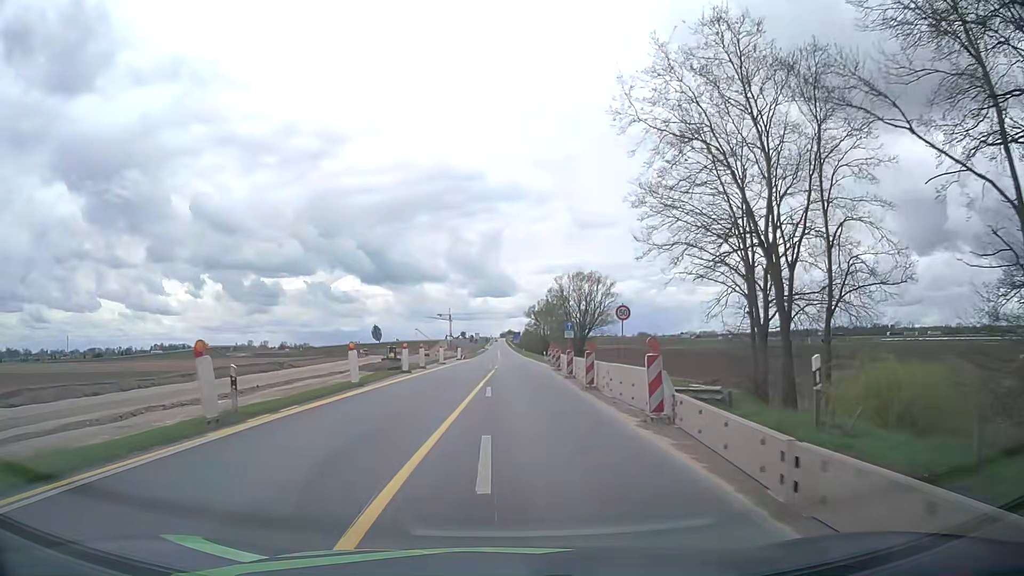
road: motorway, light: Day
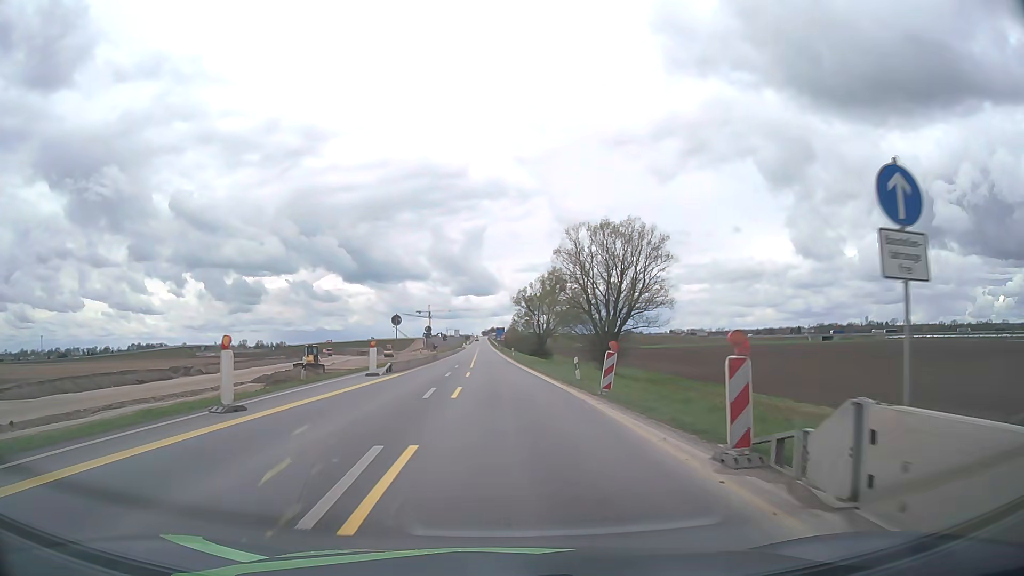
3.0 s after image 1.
(+0.3, +37.8) m; +1°
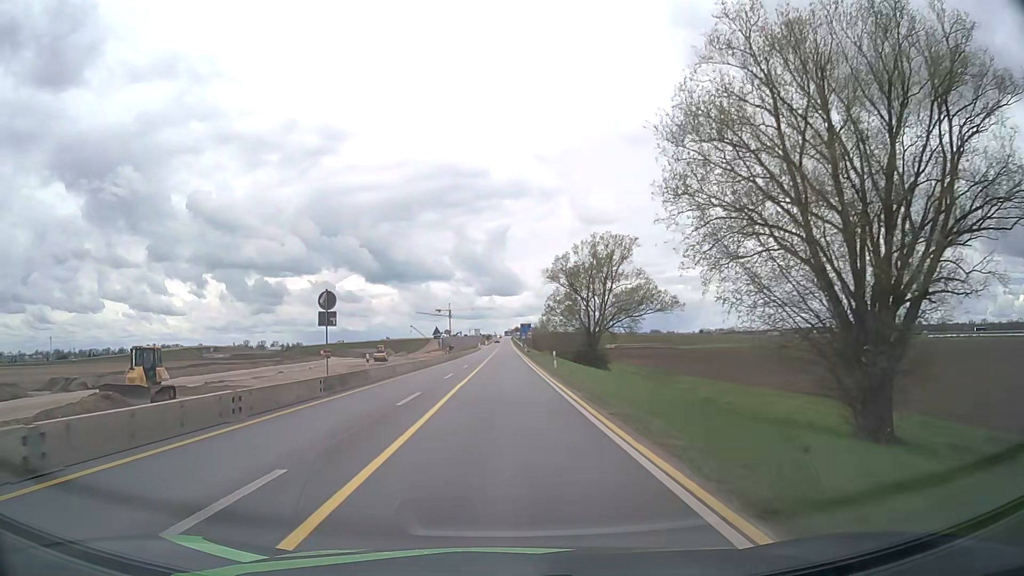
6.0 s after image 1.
(-0.5, +38.4) m; -2°
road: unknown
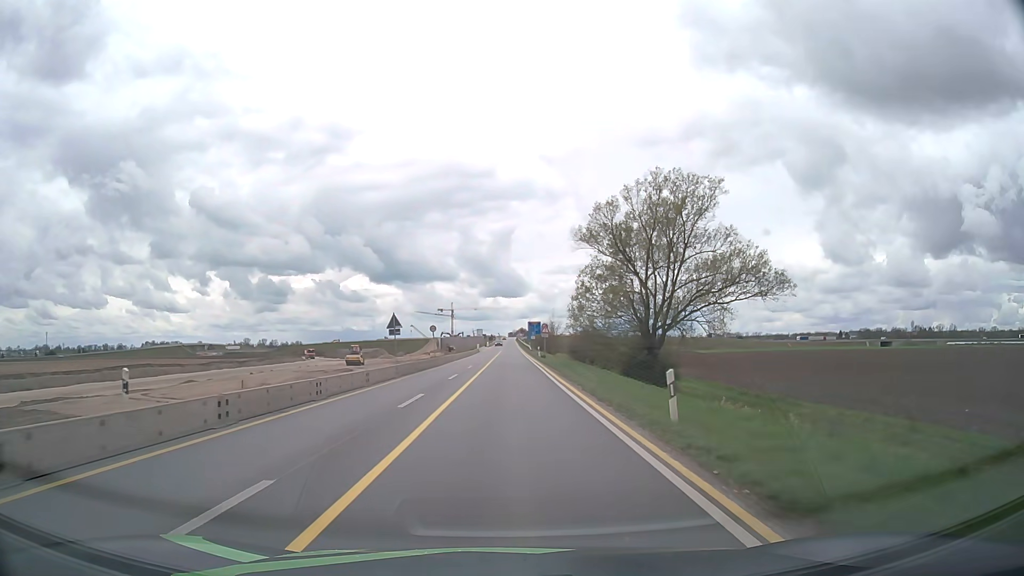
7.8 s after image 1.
(-0.1, +25.0) m; 0°
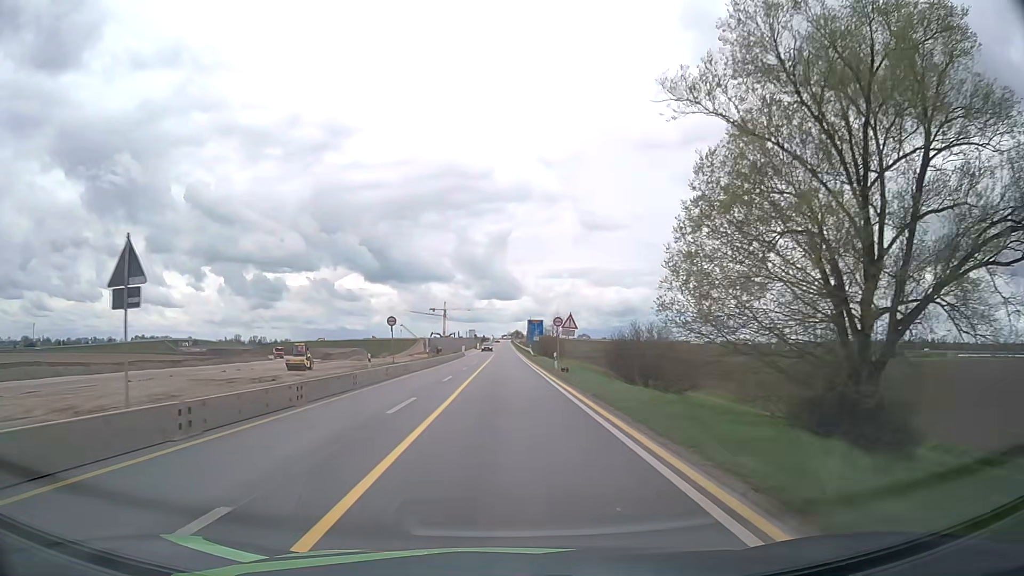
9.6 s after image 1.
(0.0, +25.4) m; +1°
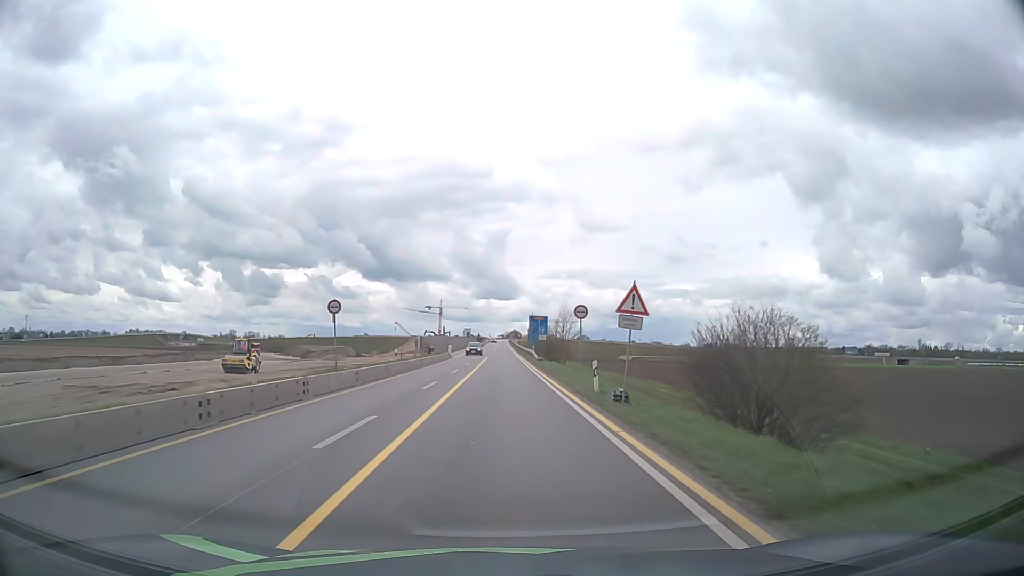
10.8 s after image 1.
(0.0, +17.0) m; 0°
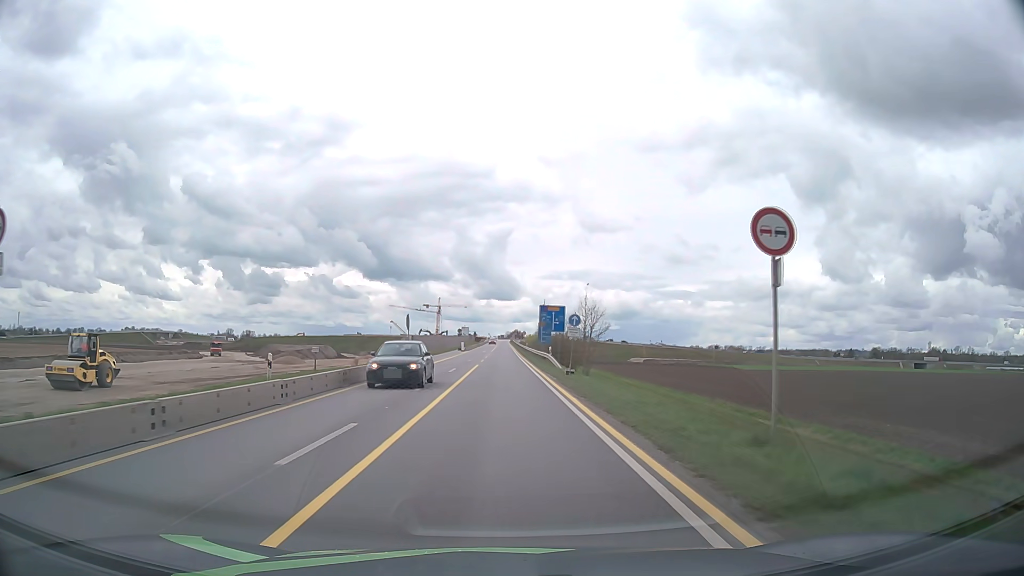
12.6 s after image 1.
(0.0, +25.5) m; 0°
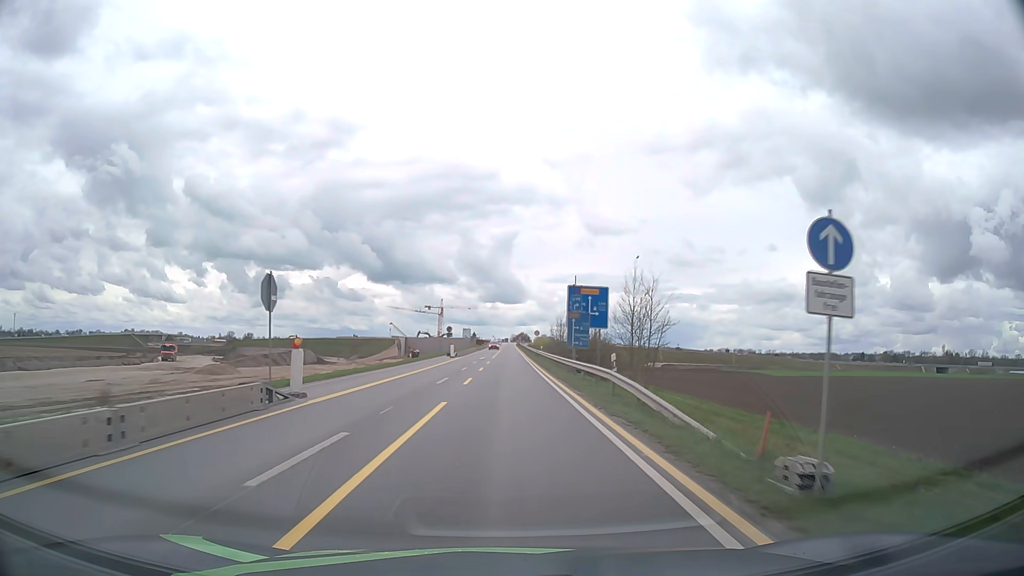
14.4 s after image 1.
(-0.1, +25.4) m; 0°
(0, +10) (0, +20) (0, +30) (0, +40) (0, +50) (0, +60) (+1, +70) (+1, +80) (+1, +90) (+1, +100) m
